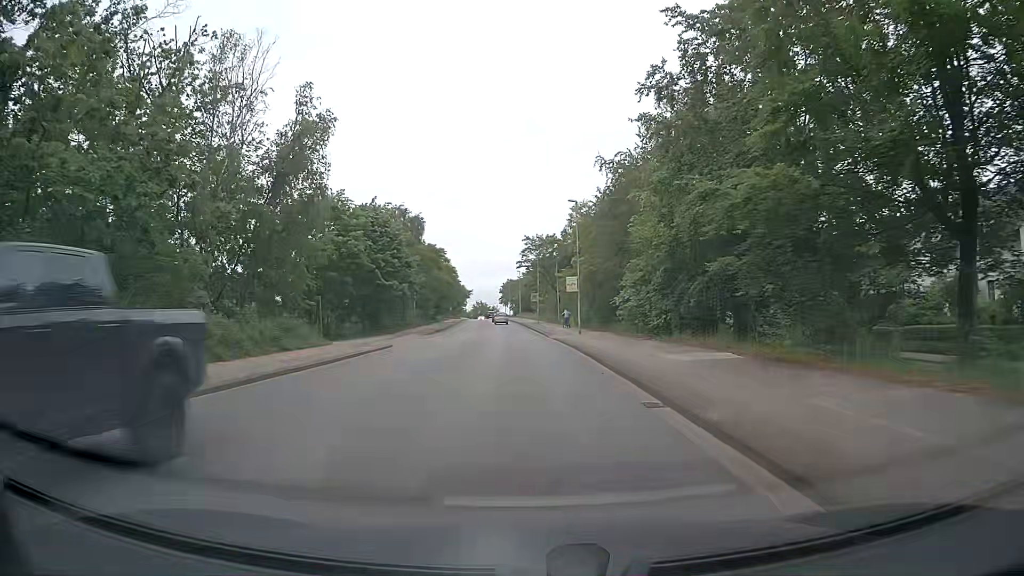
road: secondary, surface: asphalt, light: Day
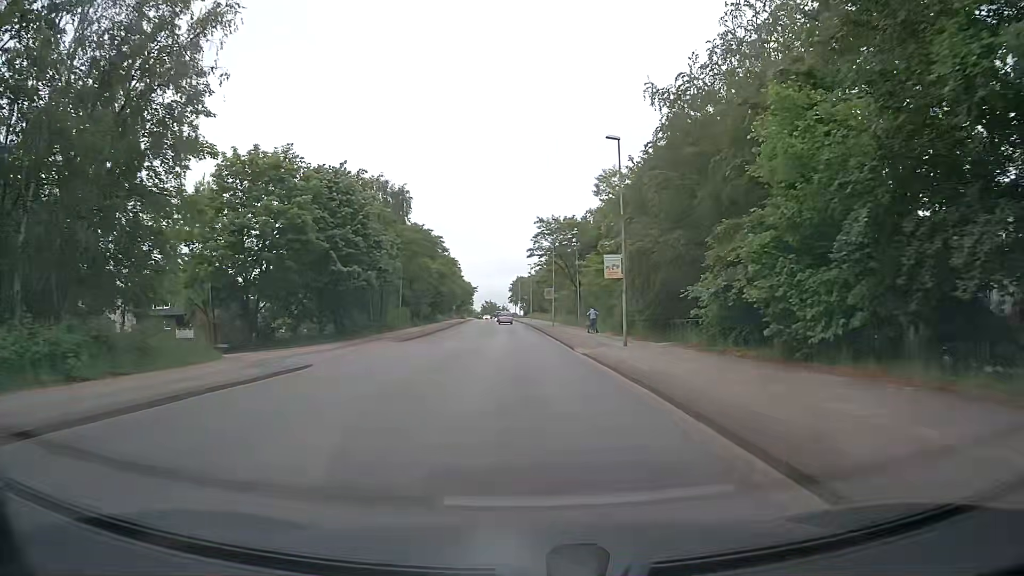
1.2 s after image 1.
(-0.1, +15.4) m; -1°
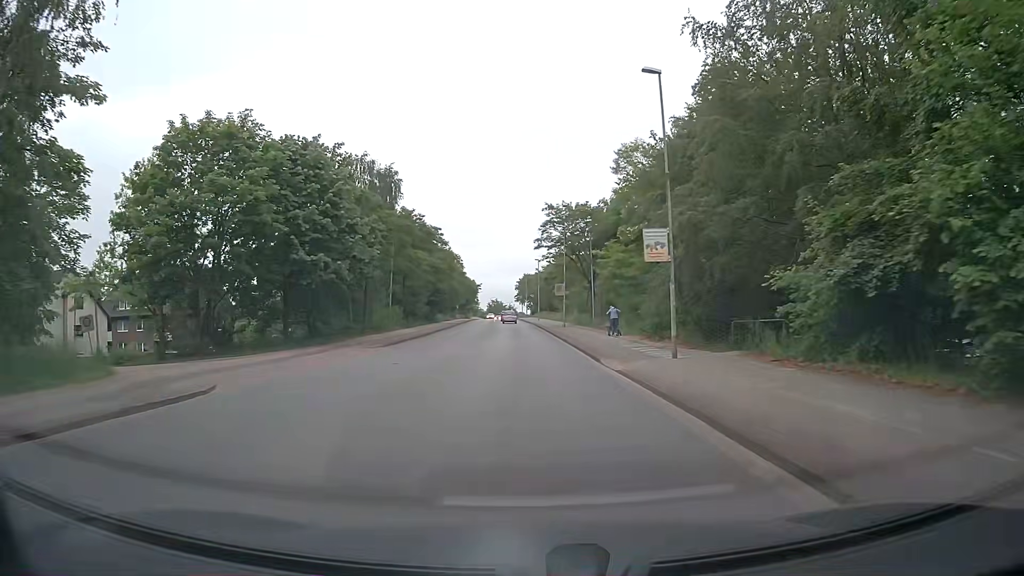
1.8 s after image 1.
(0.0, +7.7) m; 0°
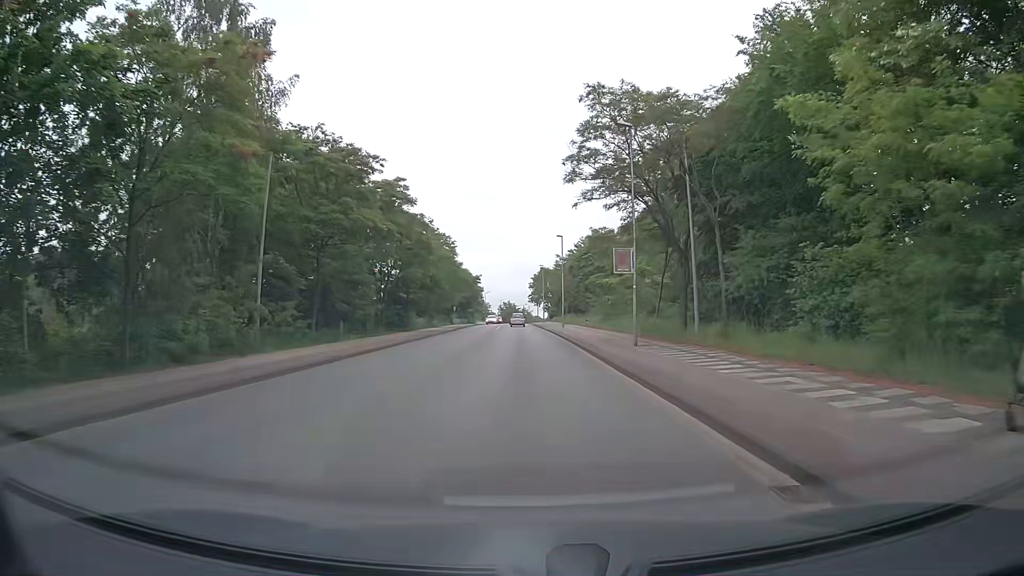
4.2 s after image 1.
(-0.2, +30.6) m; -1°
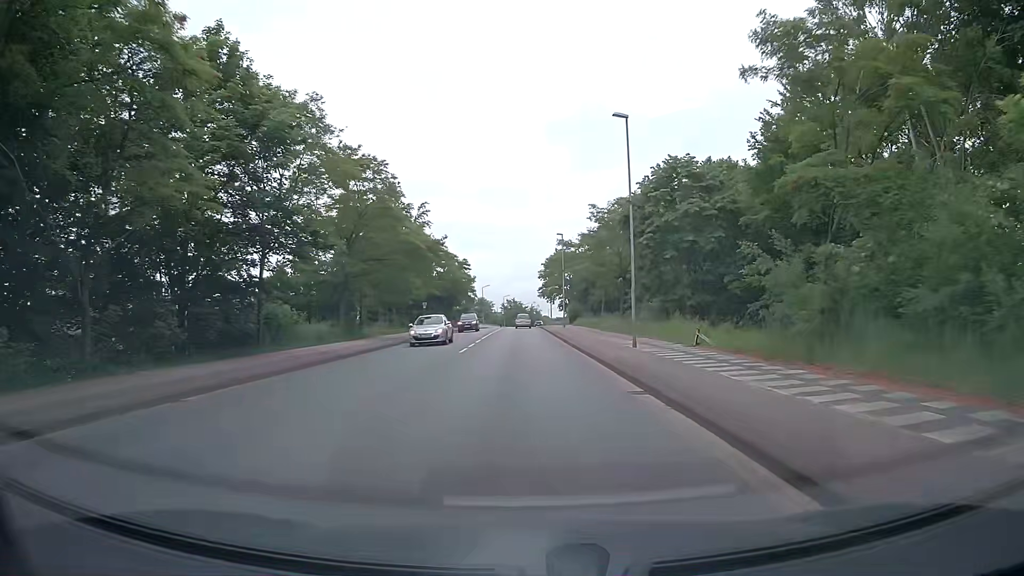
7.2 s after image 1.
(-0.5, +37.9) m; -1°
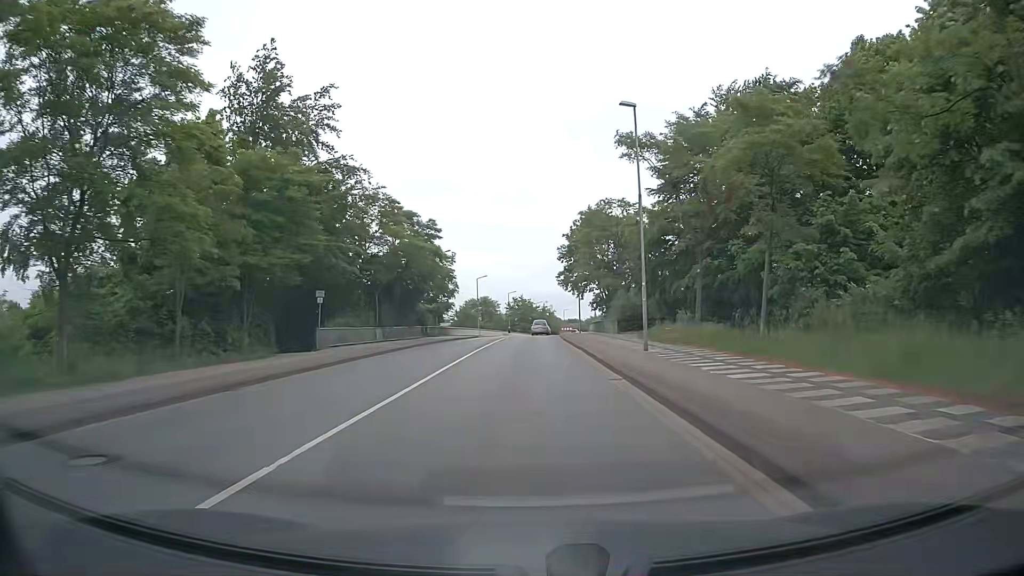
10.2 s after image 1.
(-0.3, +37.9) m; -1°
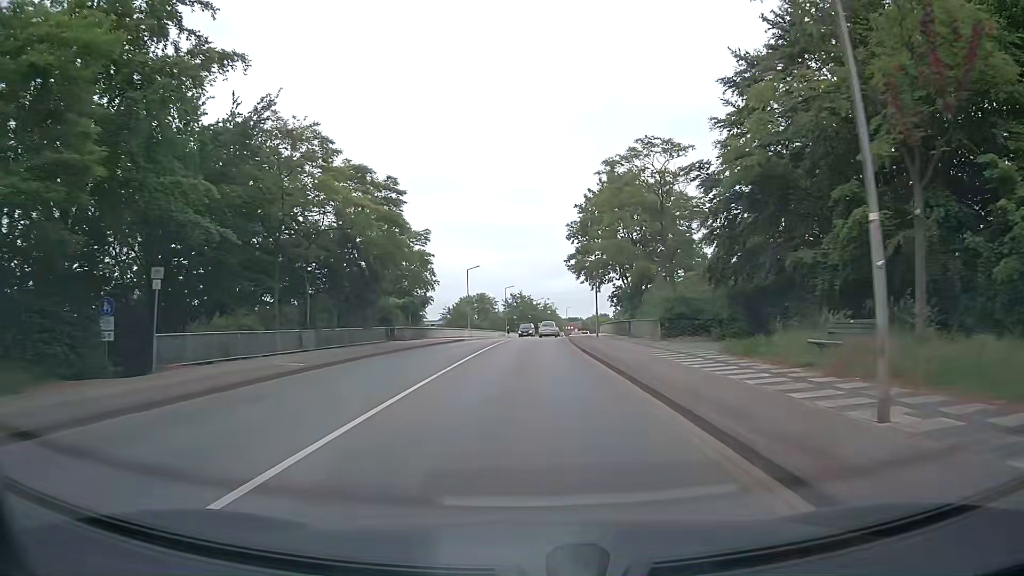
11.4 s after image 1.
(-0.1, +15.2) m; 0°
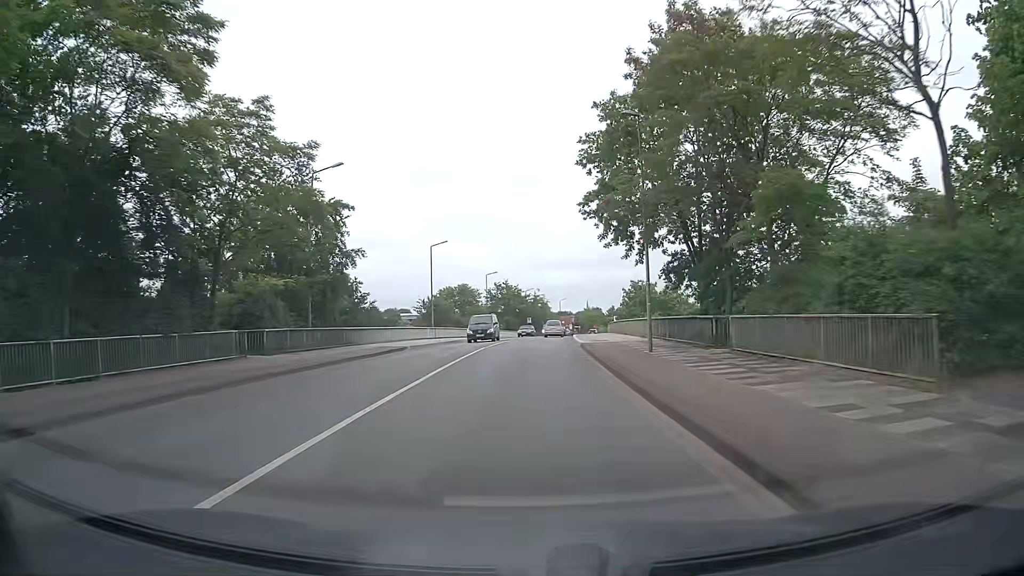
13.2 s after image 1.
(+0.1, +22.4) m; 0°
(0, +10) (0, +20) (+1, +30) (+1, +40) (+2, +50) (+2, +60) (+3, +70) (+4, +80) (+6, +90) (+7, +100) m
